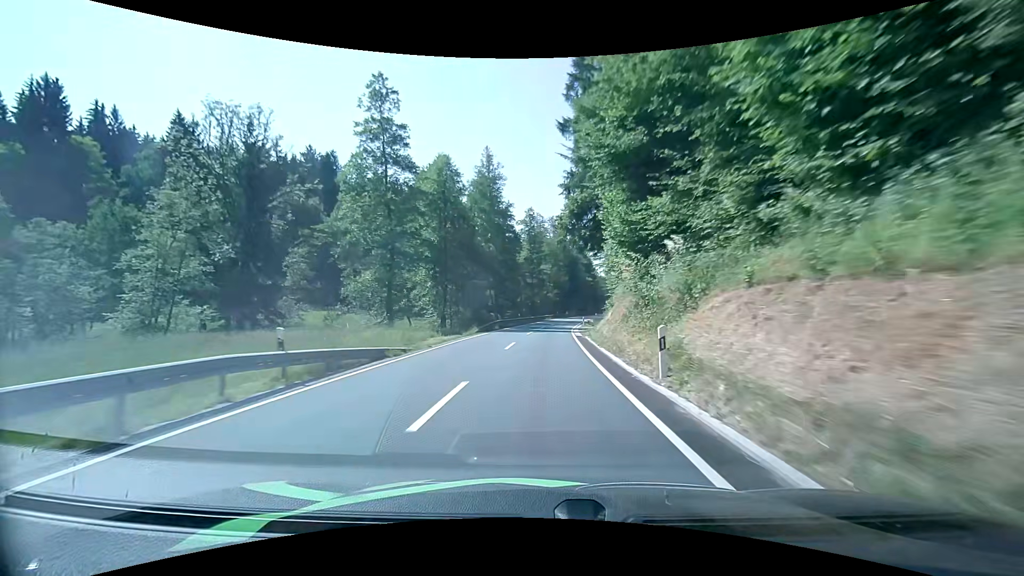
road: secondary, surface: asphalt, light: Day
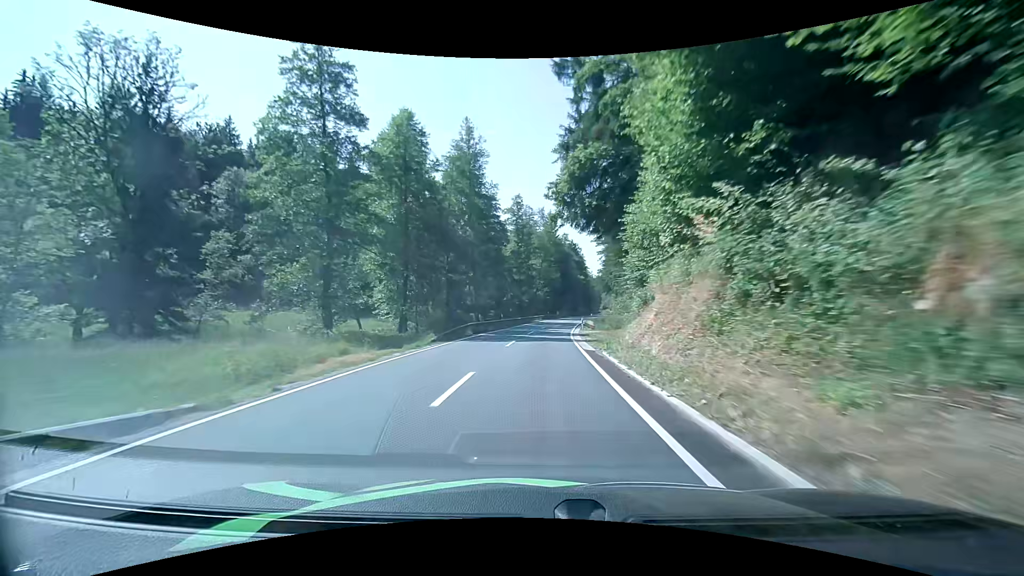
(+0.1, +11.5) m; +1°
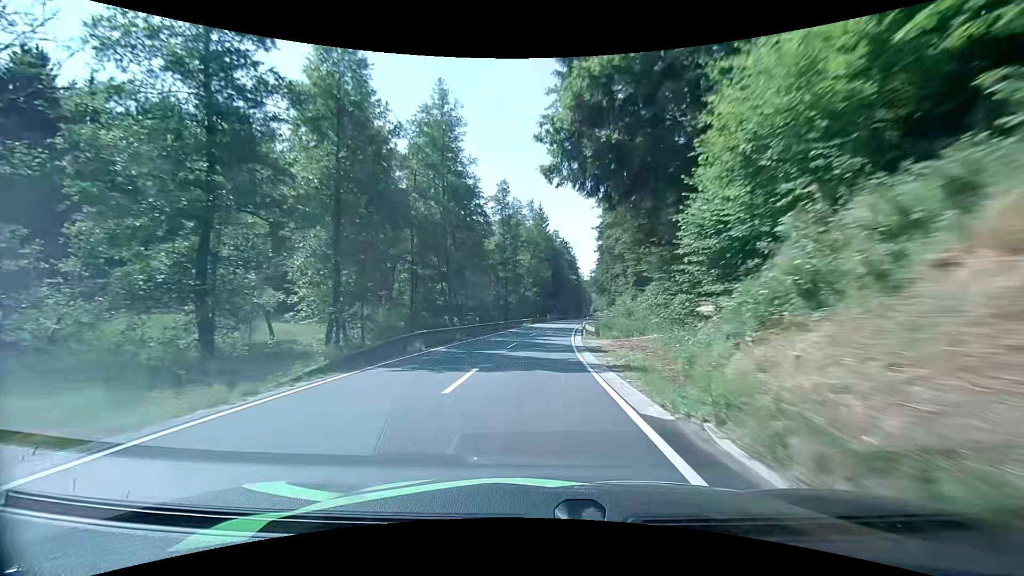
(+0.2, +11.6) m; +2°
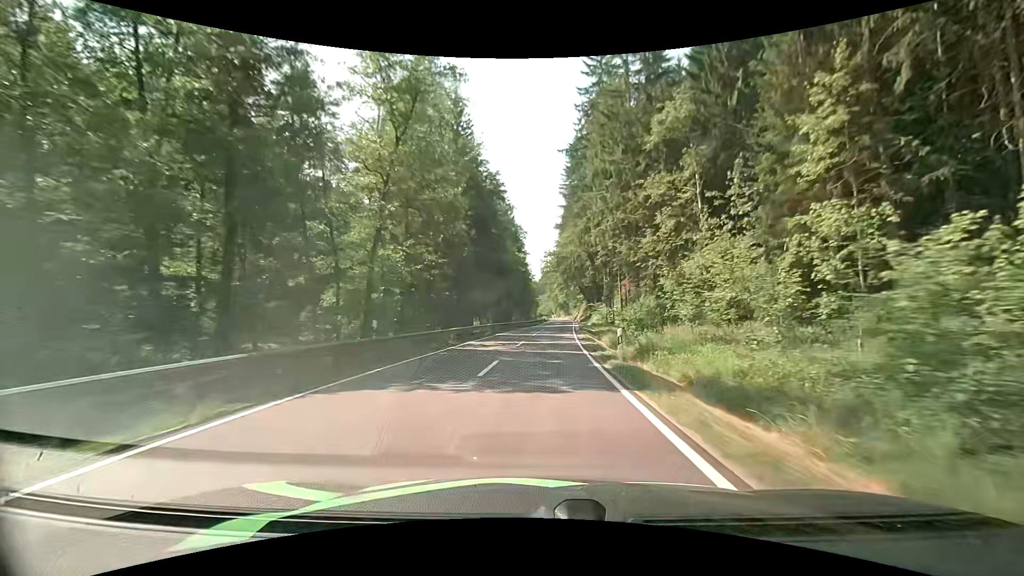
(+2.7, +60.1) m; +7°
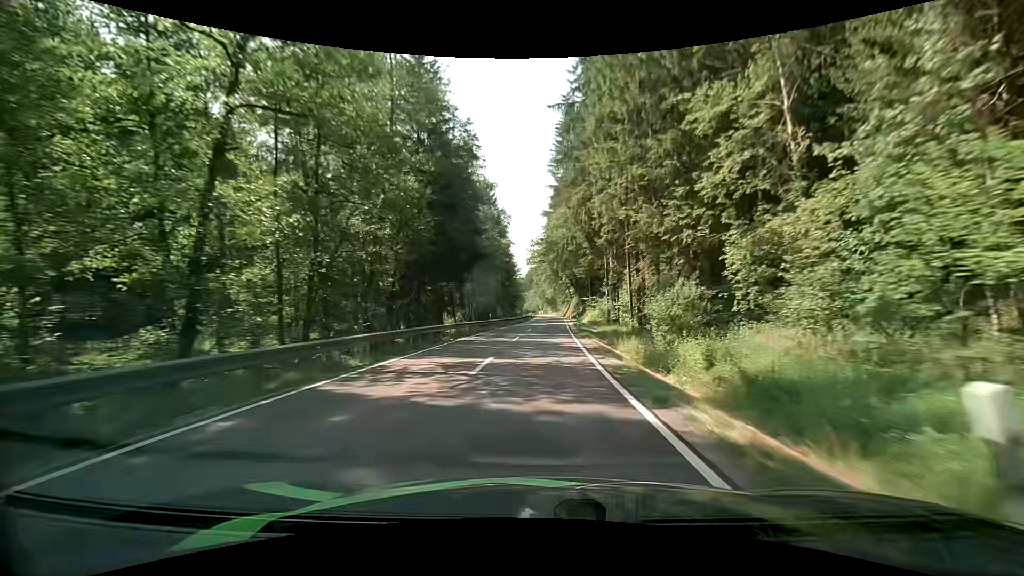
(+0.1, +12.3) m; +1°
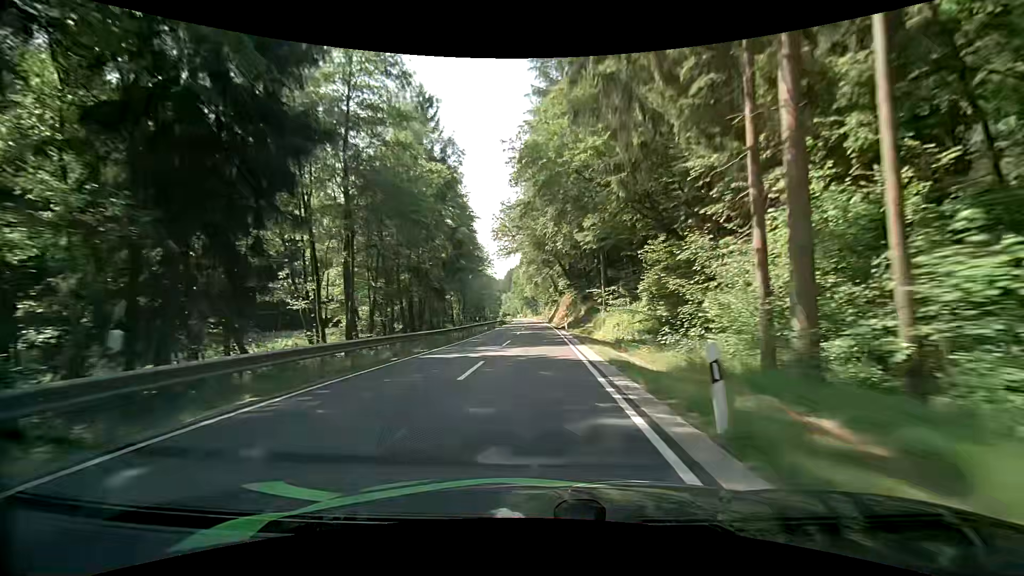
(+1.1, +36.6) m; +2°
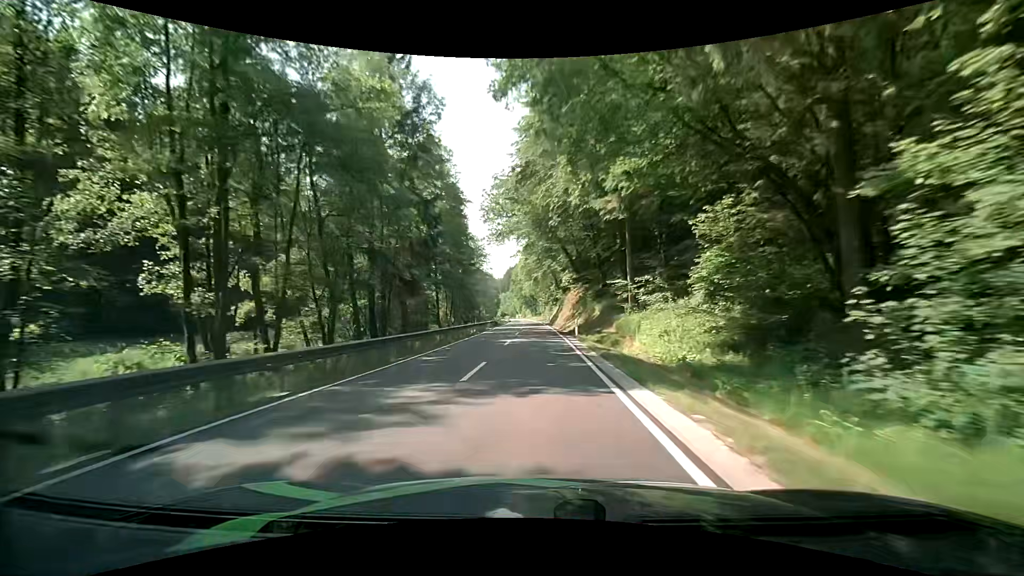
(+0.1, +12.0) m; 0°
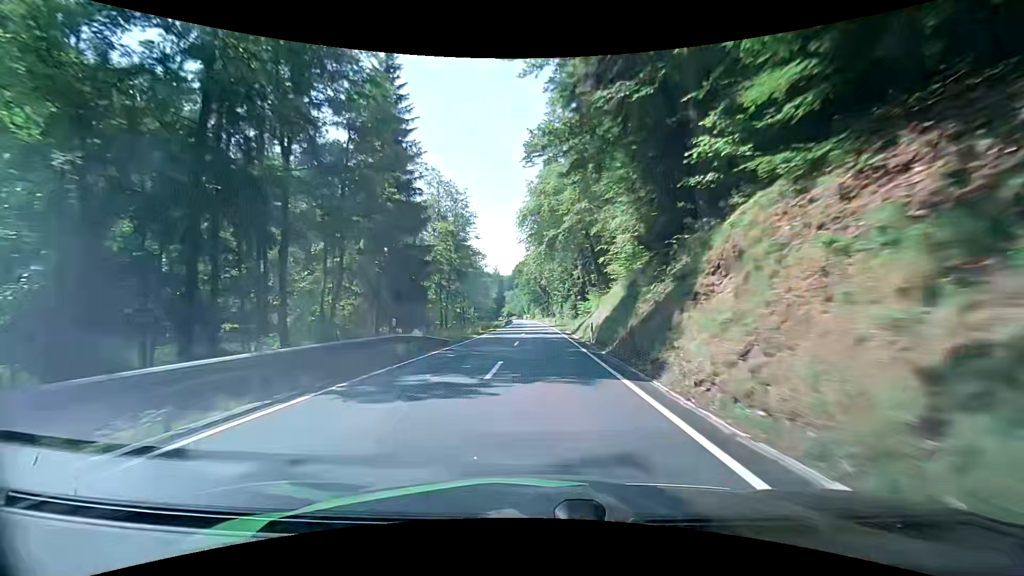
(-0.3, +48.0) m; -1°
(0, +10) (0, +20) (0, +30) (0, +40) (0, +50) (0, +60) (0, +70) (0, +80) (0, +90) (-1, +100) m
